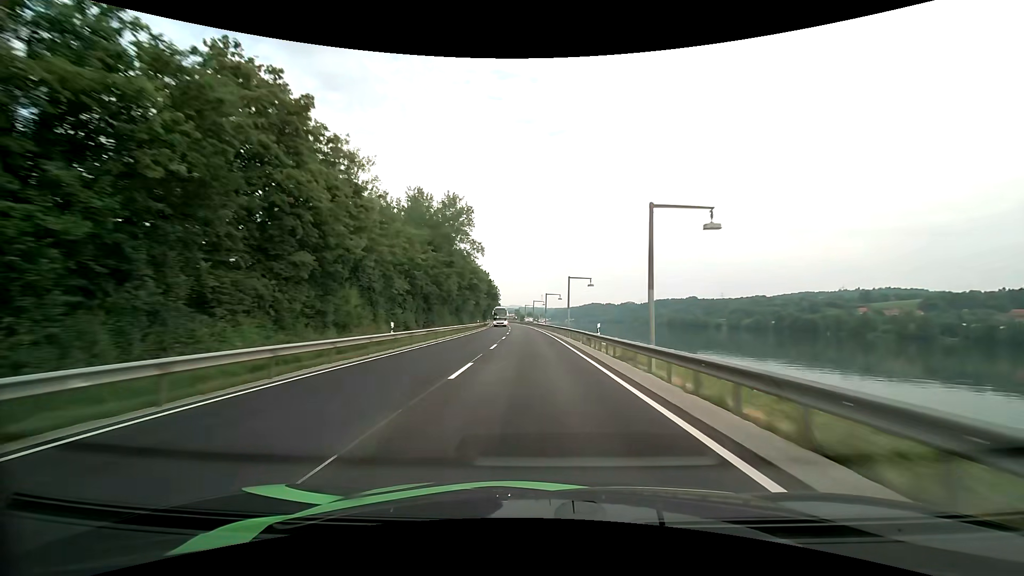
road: primary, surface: asphalt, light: Day
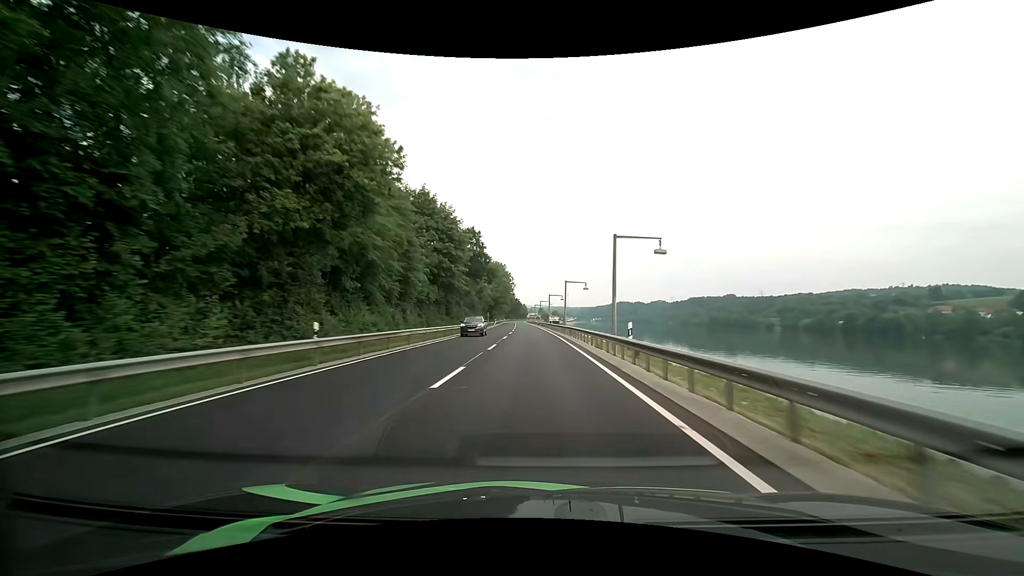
(-1.4, +62.0) m; -3°
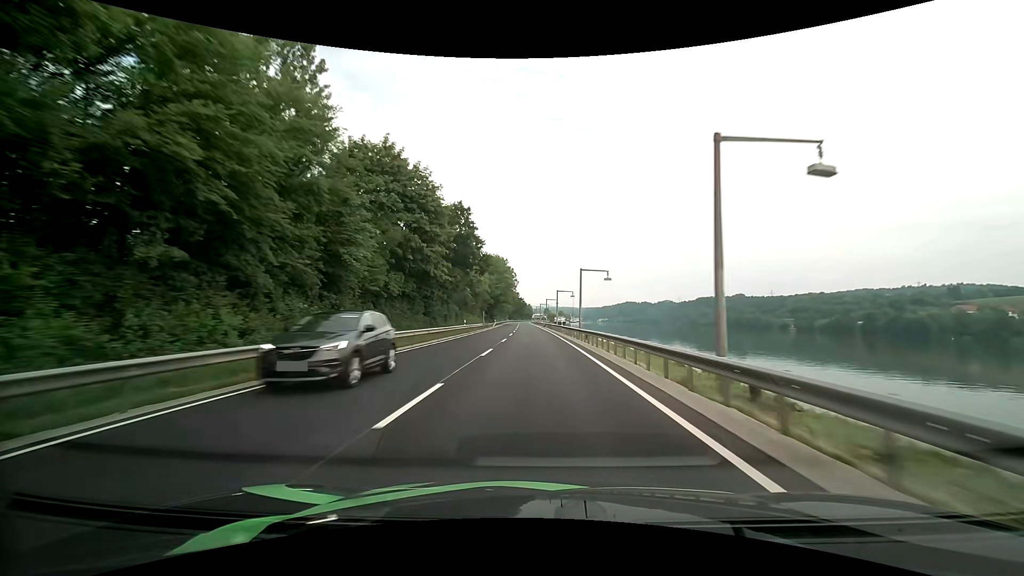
(-0.1, +15.6) m; 0°
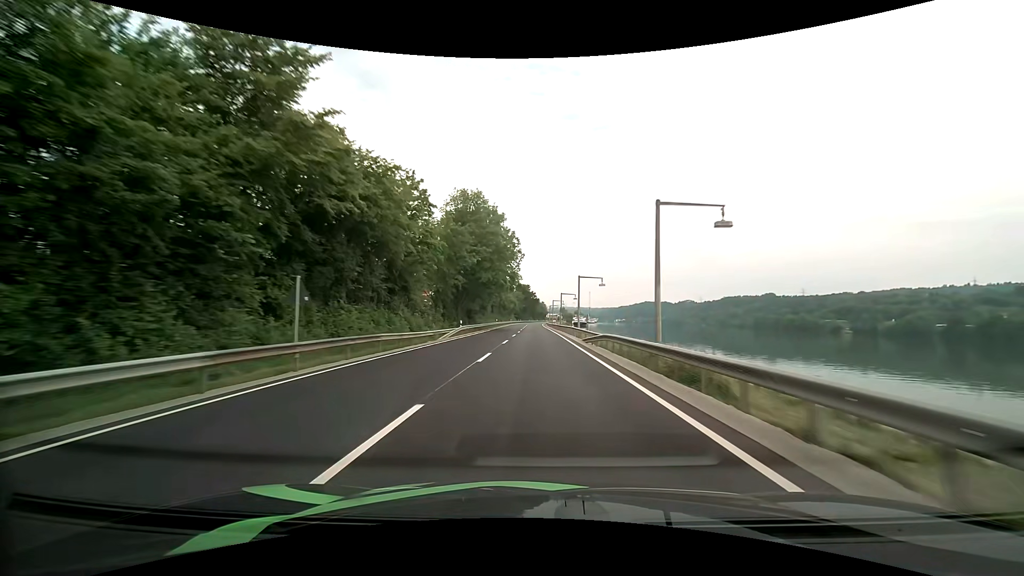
(-1.2, +62.7) m; -2°
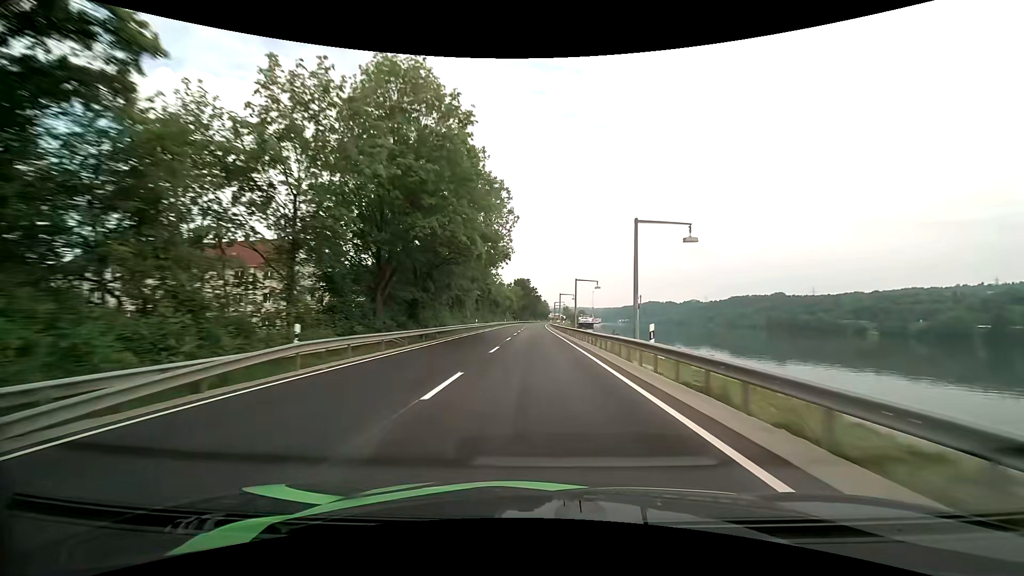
(-0.1, +31.5) m; 0°
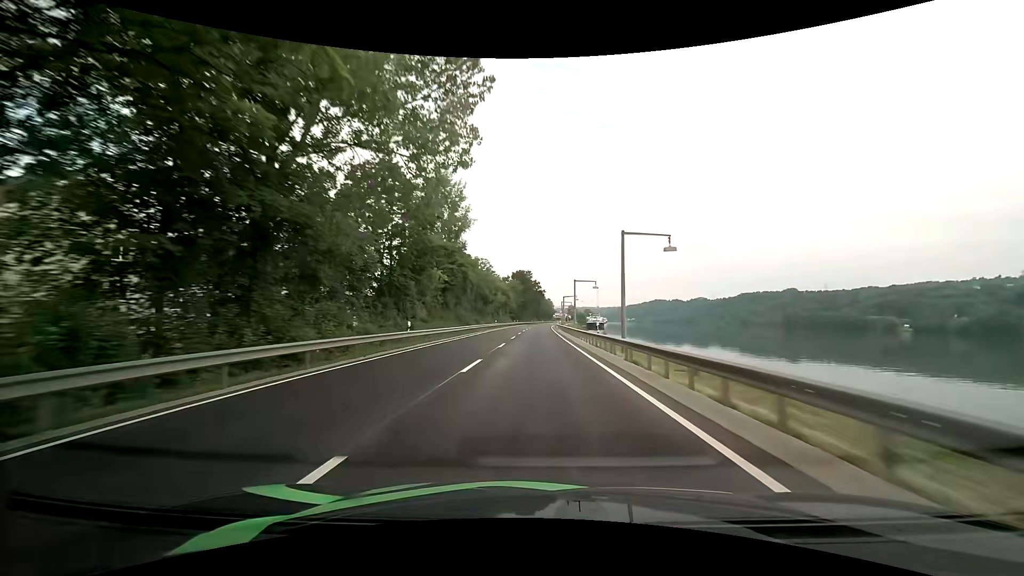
(0.0, +31.6) m; 0°
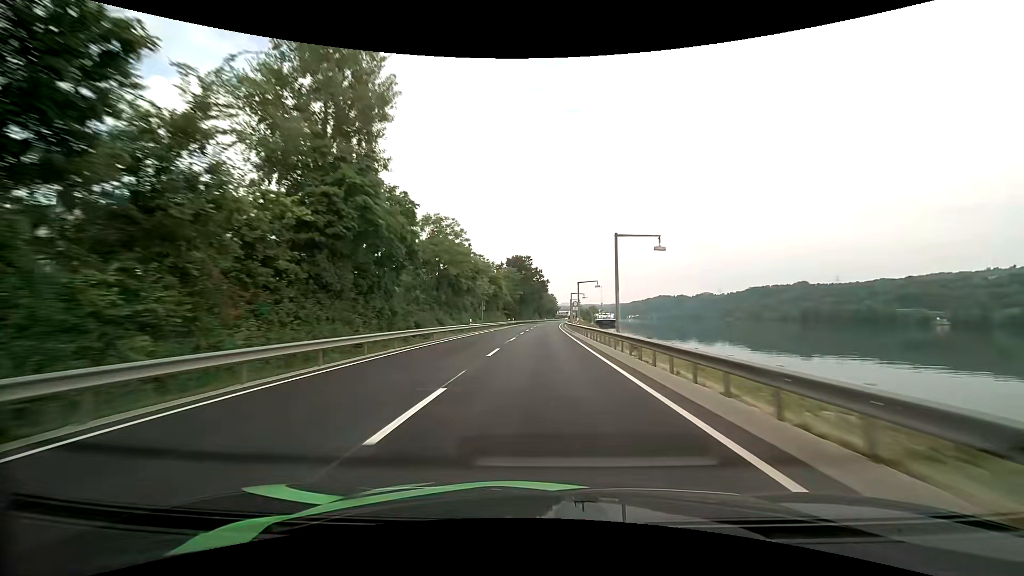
(-0.1, +31.6) m; 0°
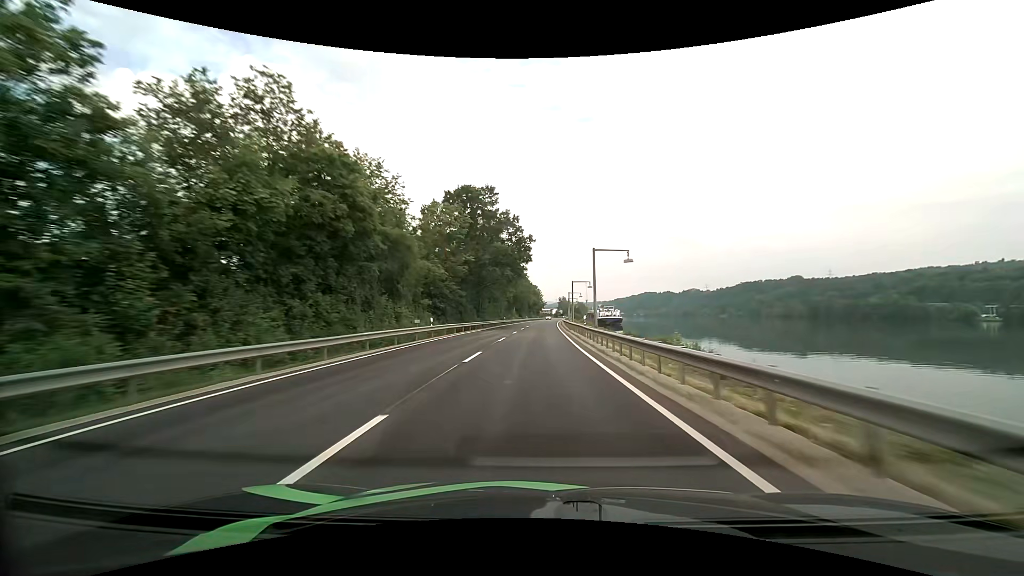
(+0.9, +62.8) m; +2°
(0, +10) (0, +20) (0, +30) (0, +40) (0, +50) (+1, +60) (+1, +70) (+1, +80) (+2, +90) (+2, +100) m
